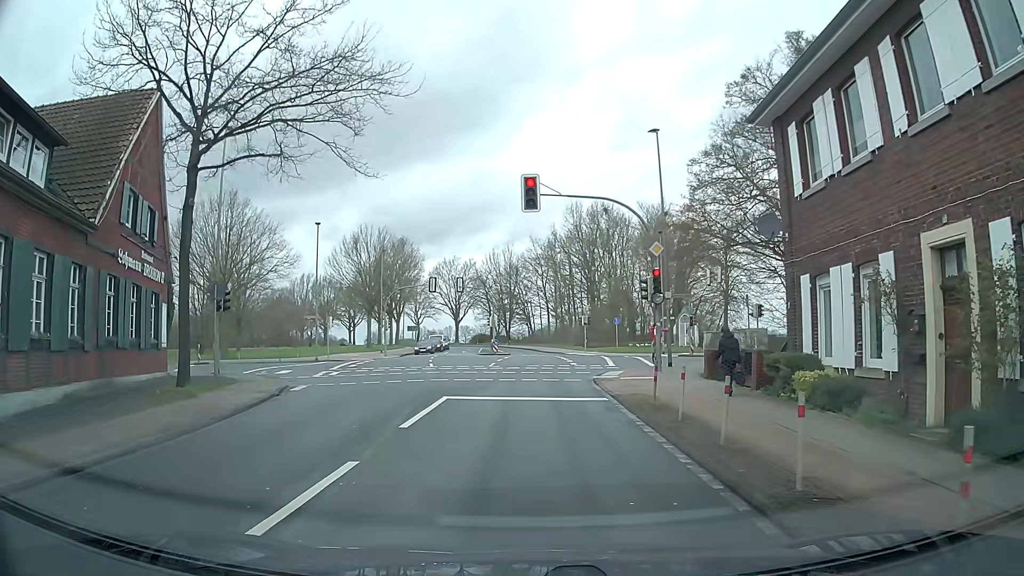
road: tertiary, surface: asphalt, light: Day
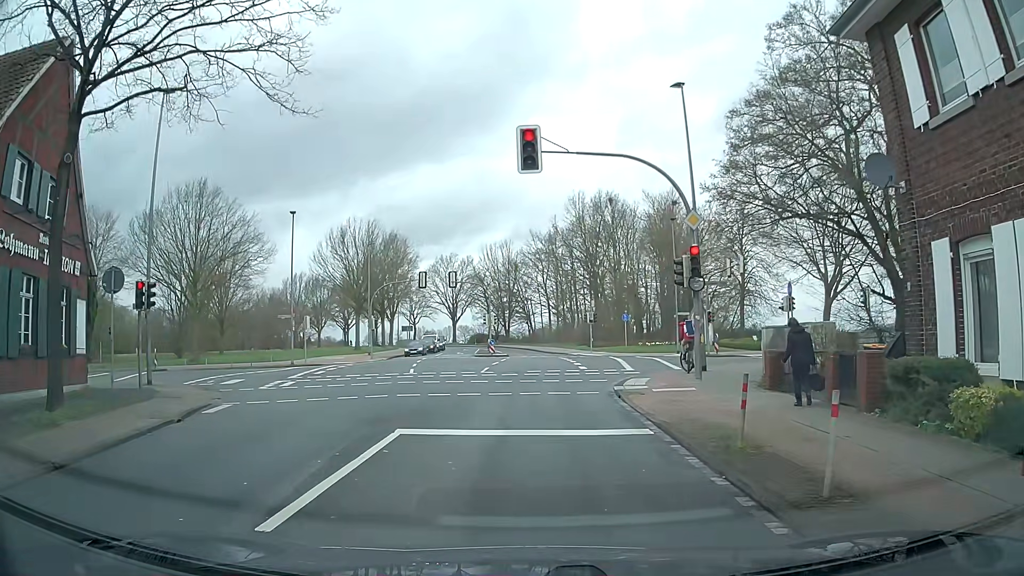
(-0.1, +5.4) m; +1°
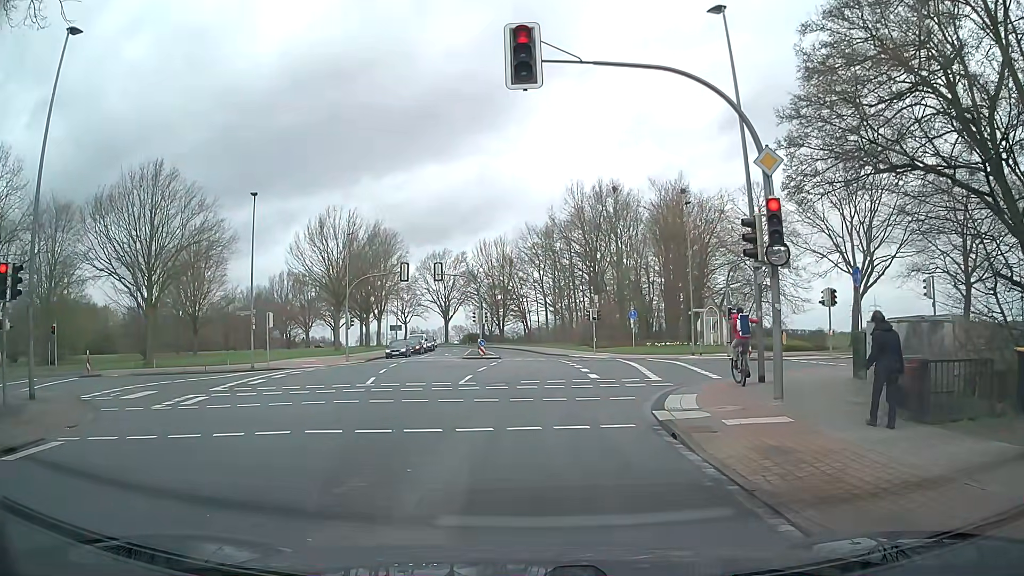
(-0.1, +6.1) m; -1°
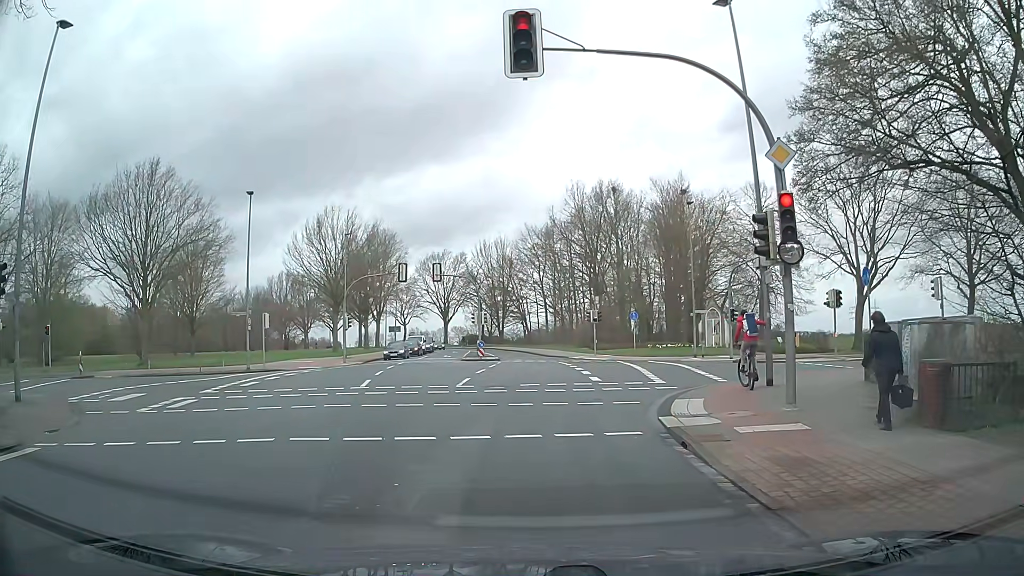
(0.0, +0.6) m; 0°
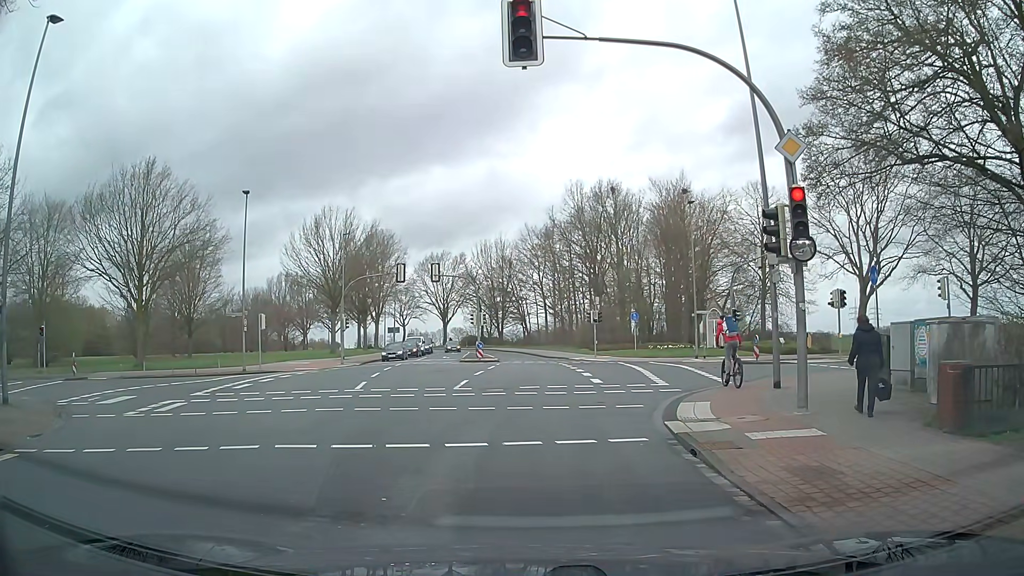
(0.0, +0.5) m; 0°
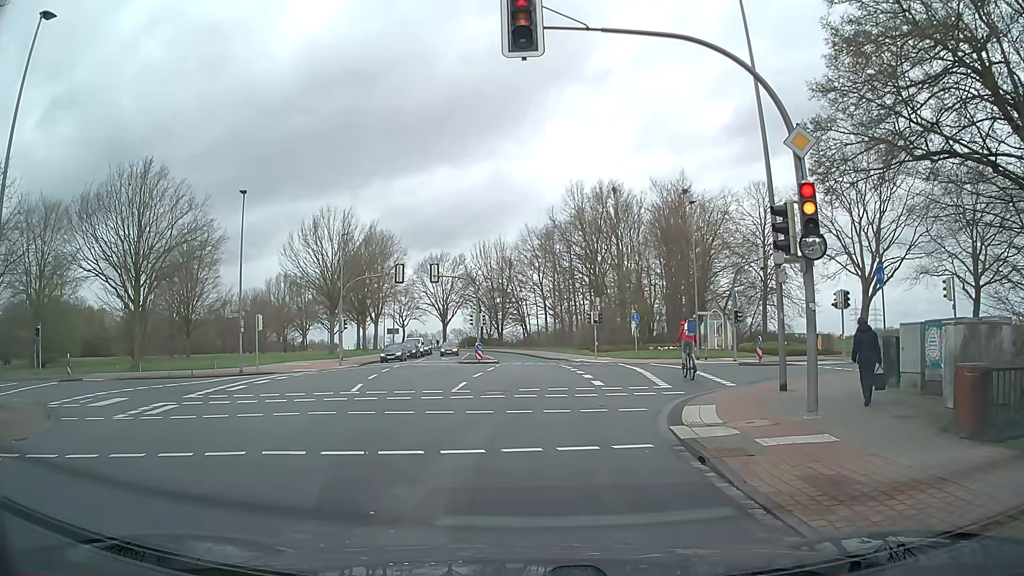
(0.0, +0.4) m; 0°
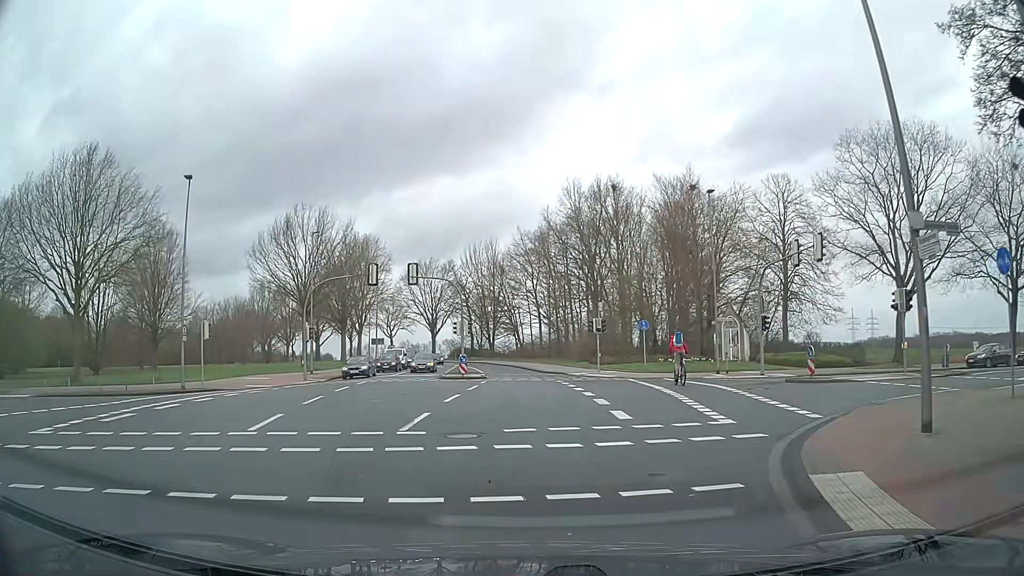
(+0.1, +7.0) m; +1°
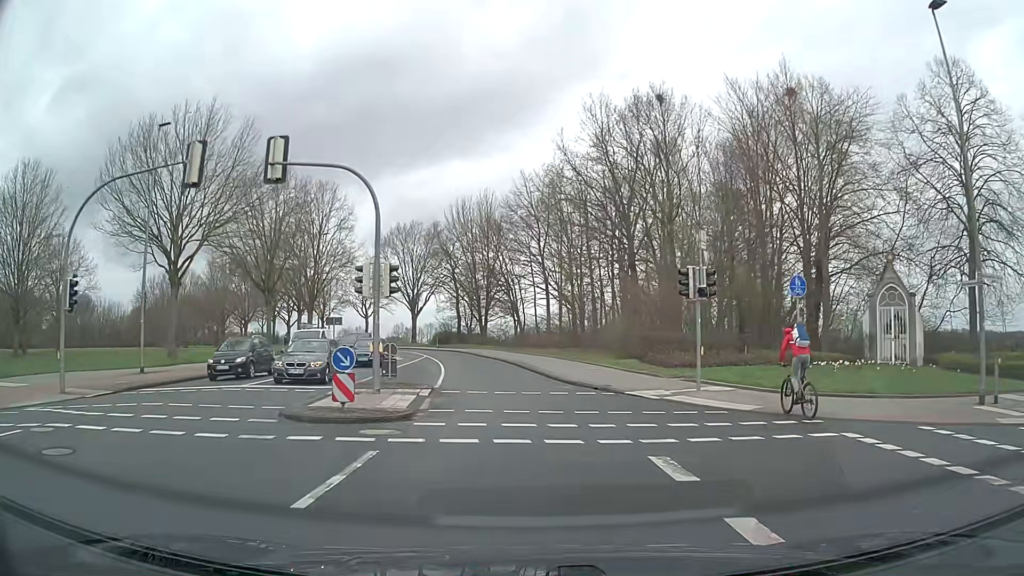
(-0.1, +24.5) m; 0°
(0, +10) (-1, +20) (-2, +30) (-4, +40) (-5, +50) (-8, +59) (-11, +69) (-15, +78) (-19, +87) (-24, +96) m
